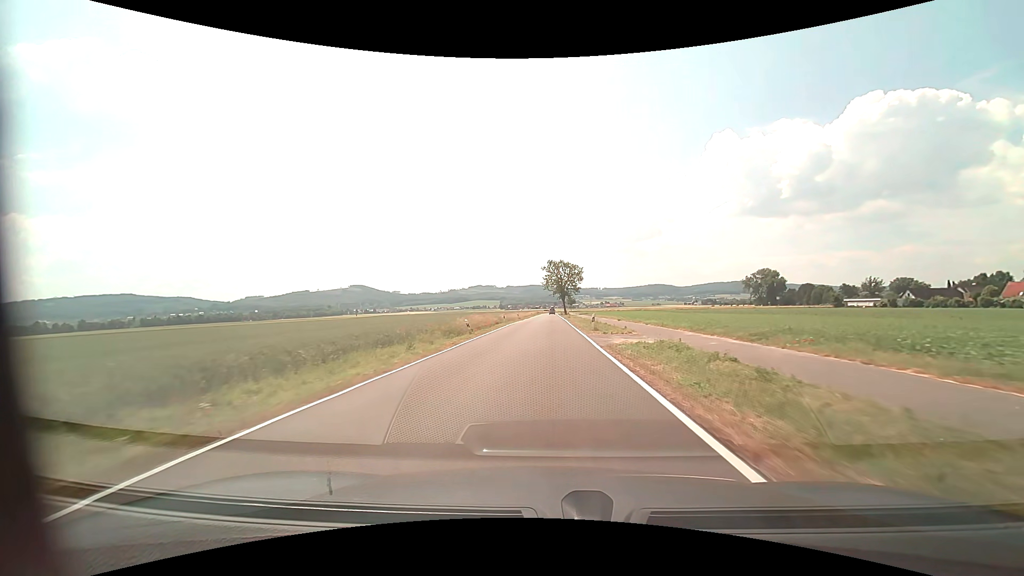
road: tertiary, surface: asphalt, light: Day
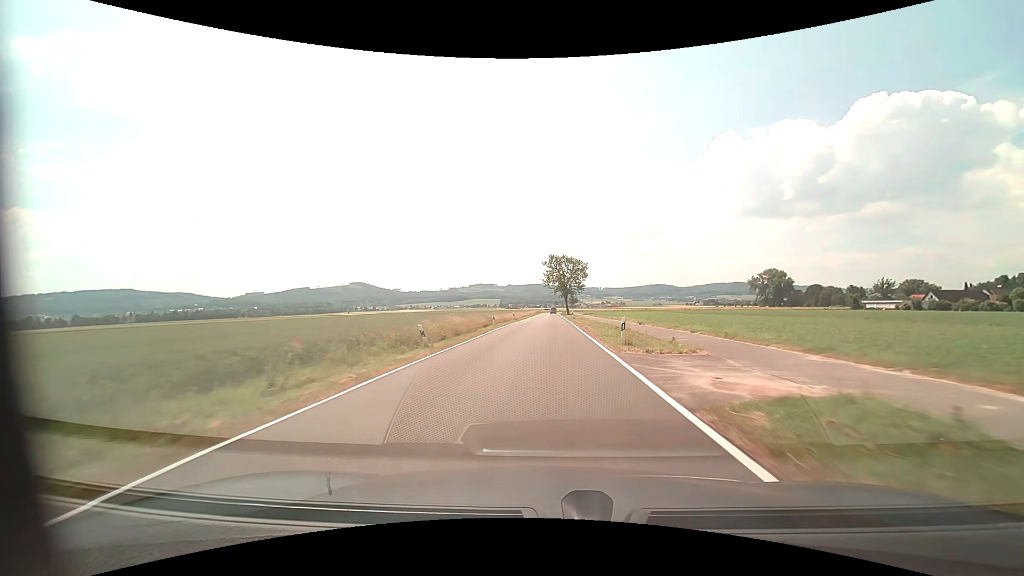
(0.0, +10.6) m; 0°
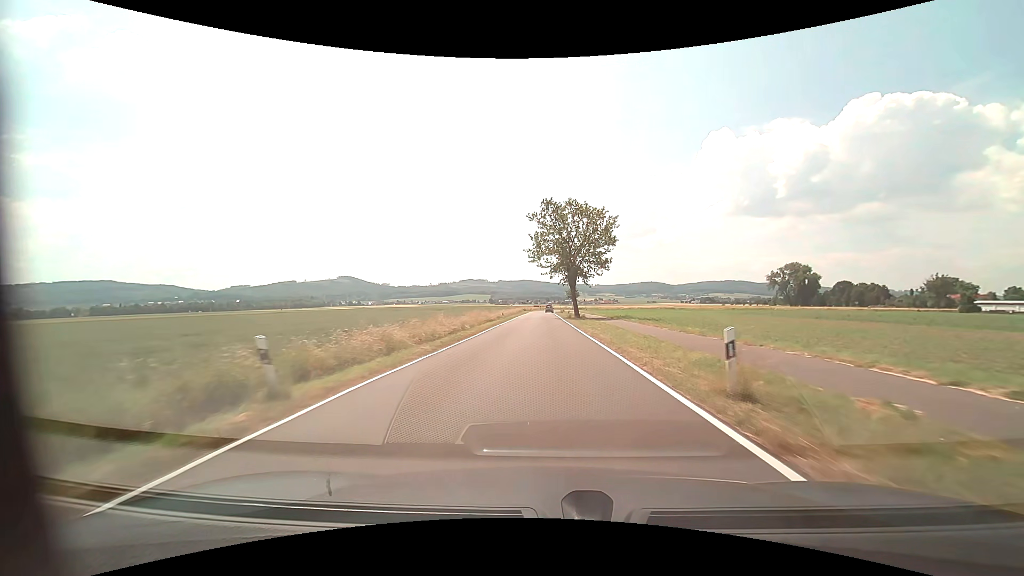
(+0.4, +53.4) m; +1°
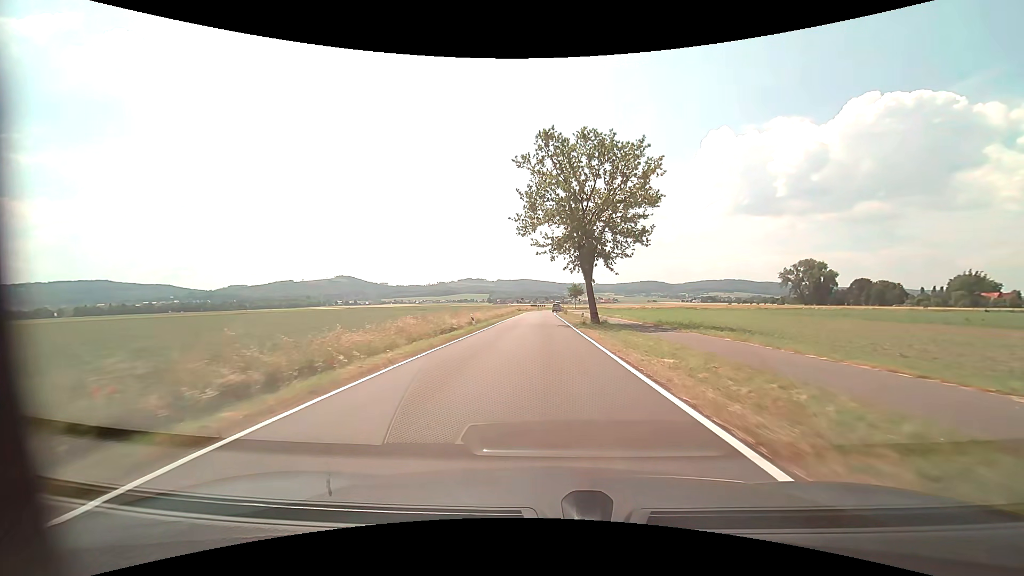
(0.0, +21.4) m; 0°
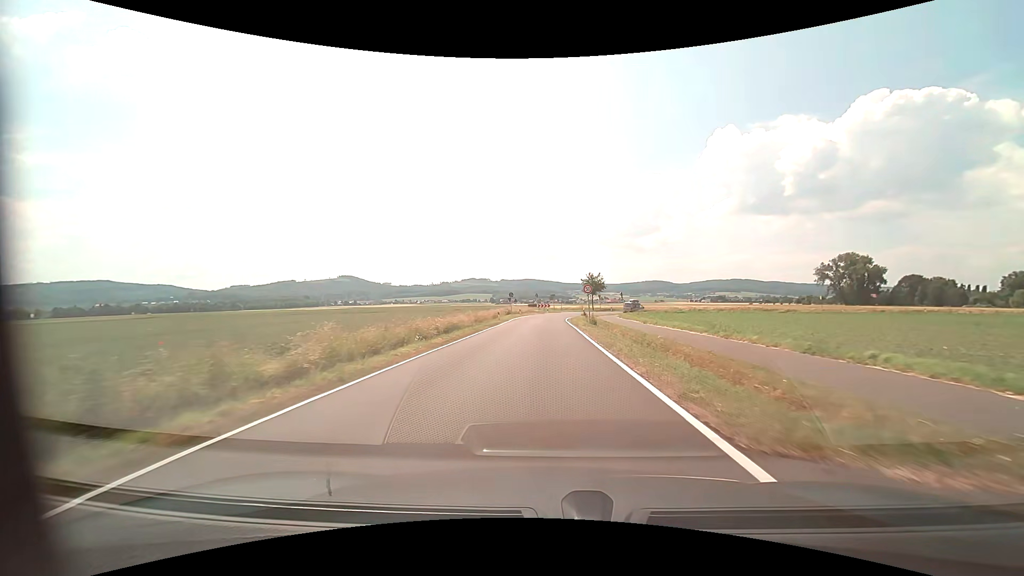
(-0.2, +39.1) m; -1°
